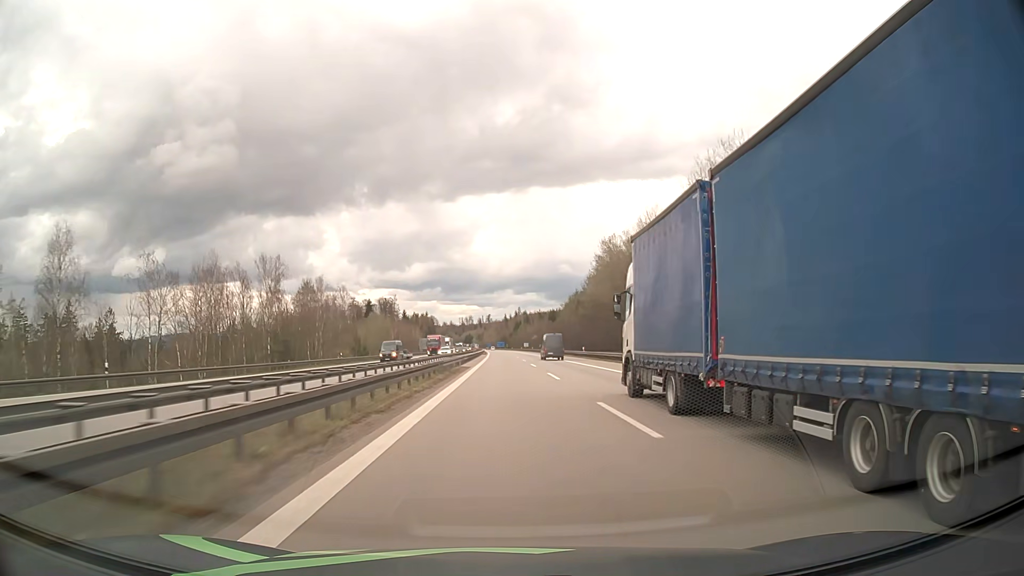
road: motorway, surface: asphalt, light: Day
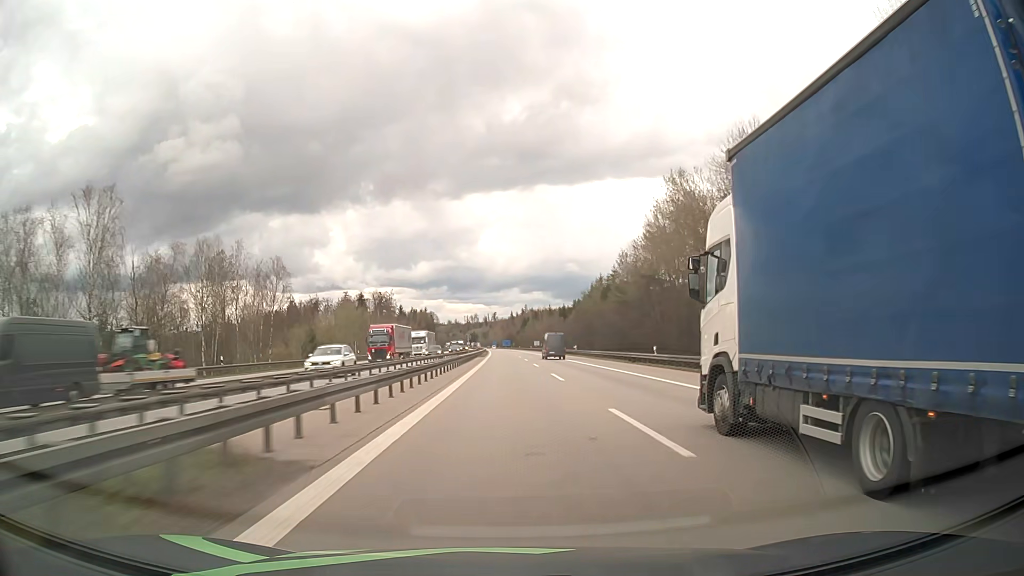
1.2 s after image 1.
(-0.2, +37.8) m; -1°
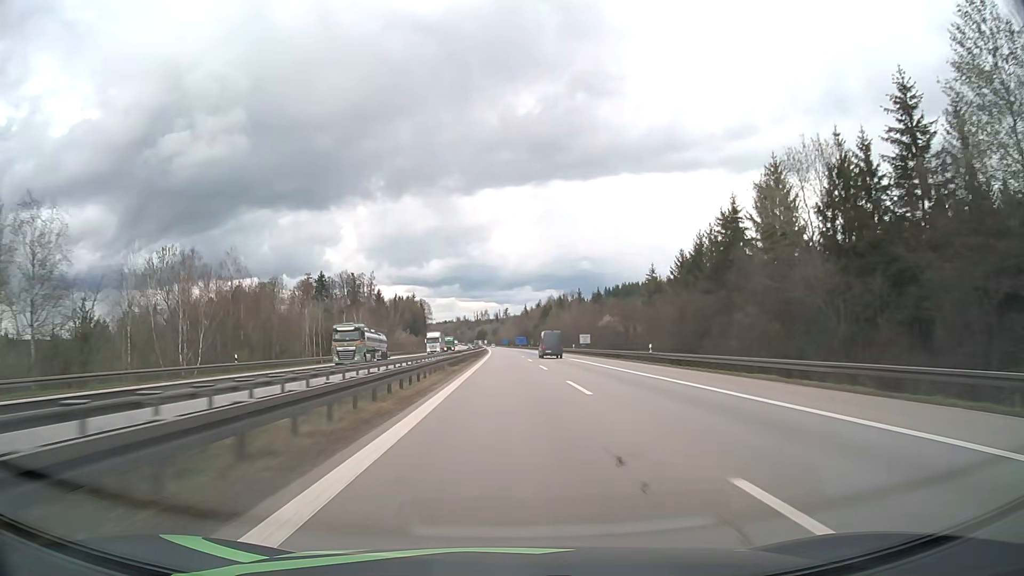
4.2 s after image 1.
(-0.6, +98.3) m; -1°
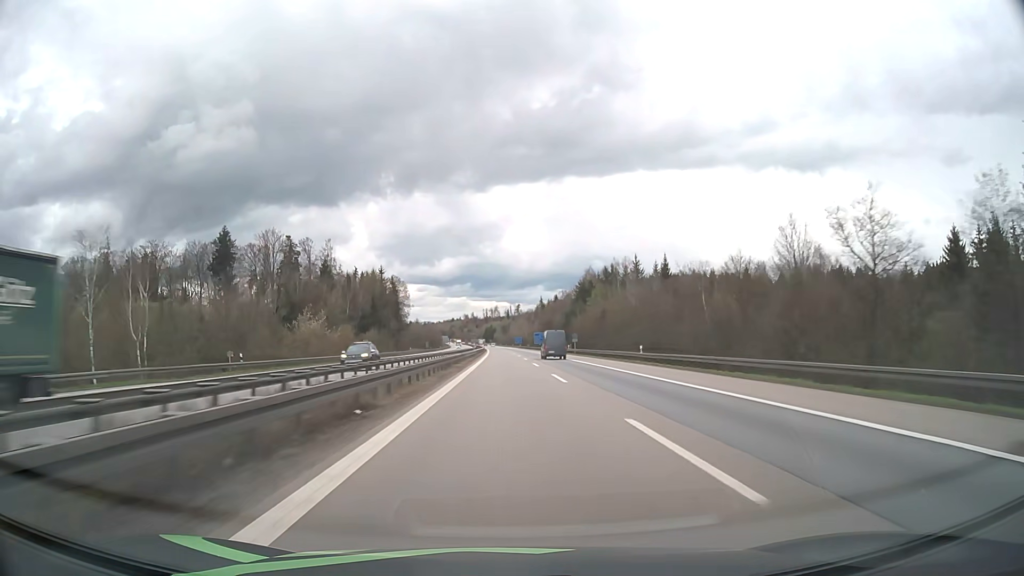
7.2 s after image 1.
(-0.9, +102.2) m; -1°
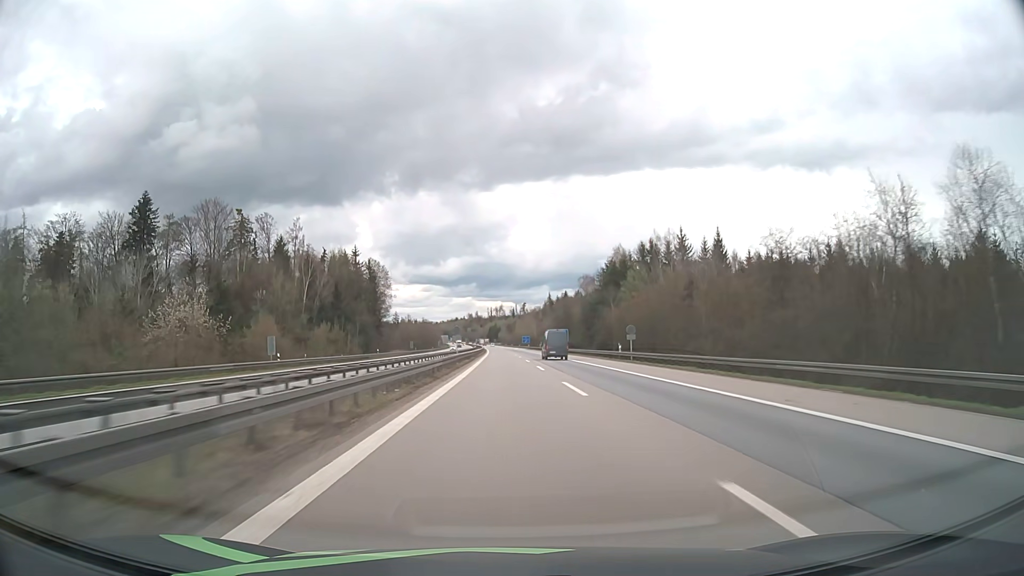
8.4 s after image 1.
(-0.1, +41.9) m; 0°
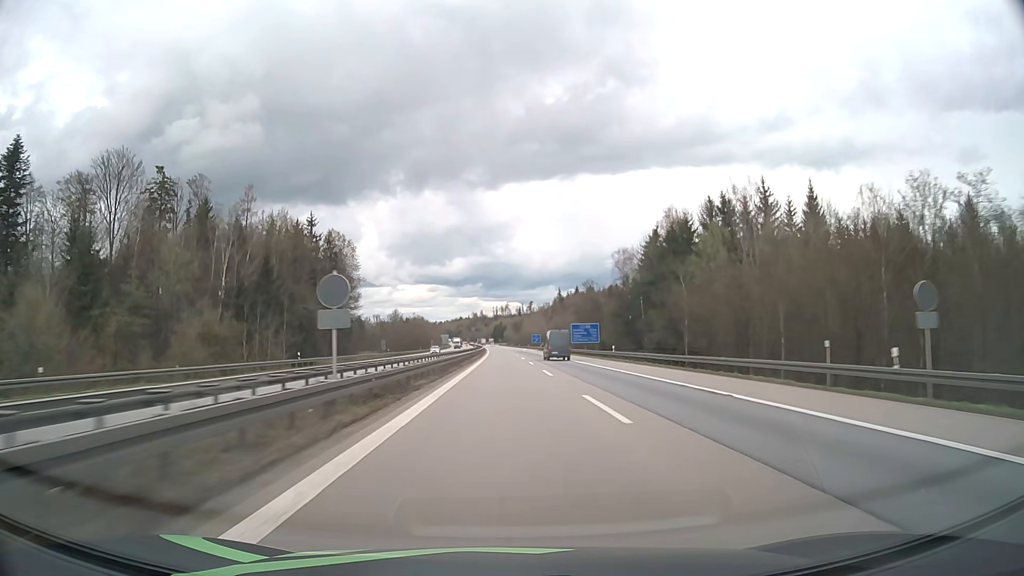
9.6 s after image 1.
(-0.2, +42.4) m; -1°
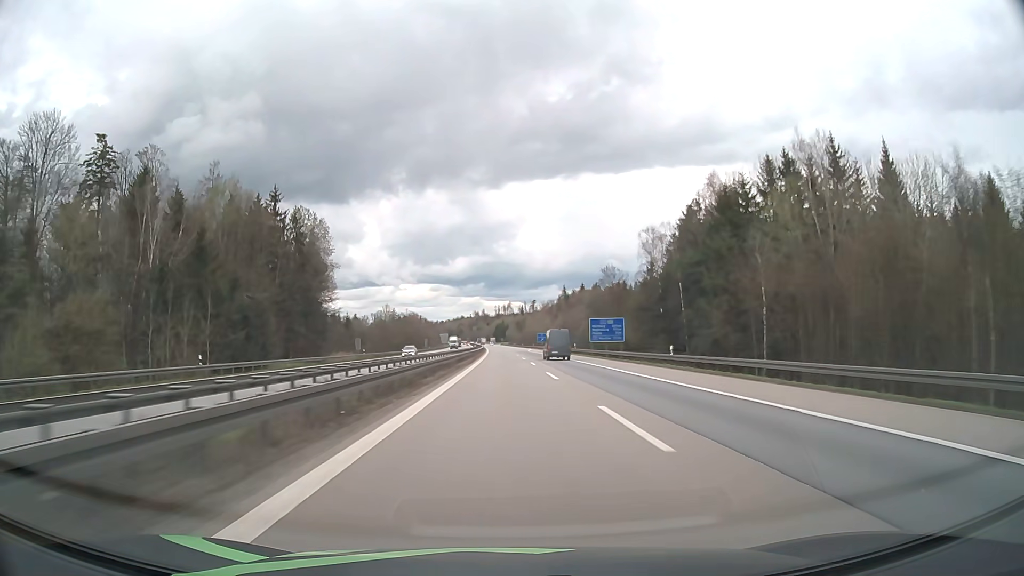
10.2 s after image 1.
(0.0, +21.4) m; 0°
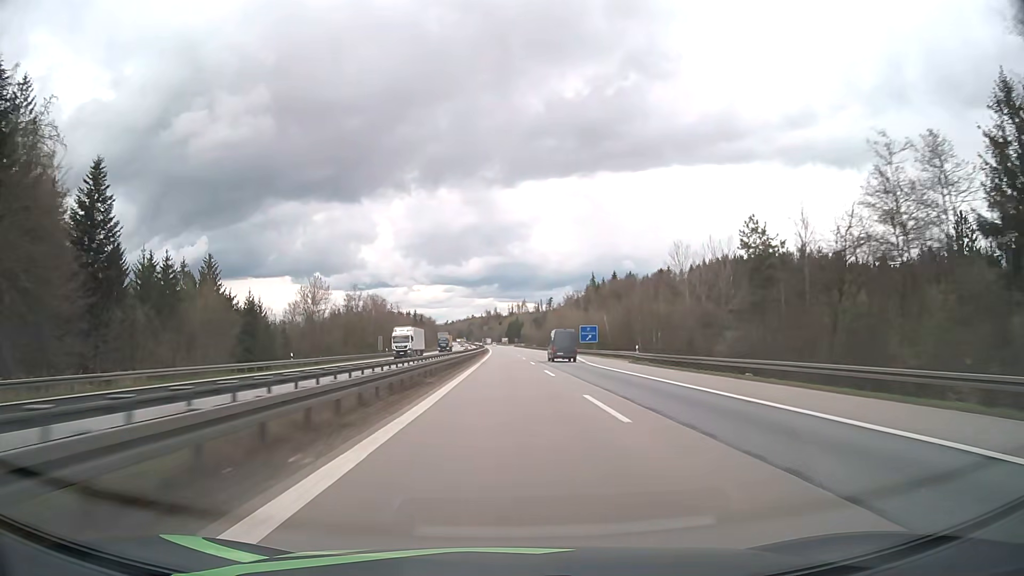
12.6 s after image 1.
(-0.8, +86.5) m; -1°
(0, +10) (0, +20) (0, +30) (0, +40) (0, +50) (0, +60) (0, +70) (-1, +80) (-1, +90) (-1, +100) m
